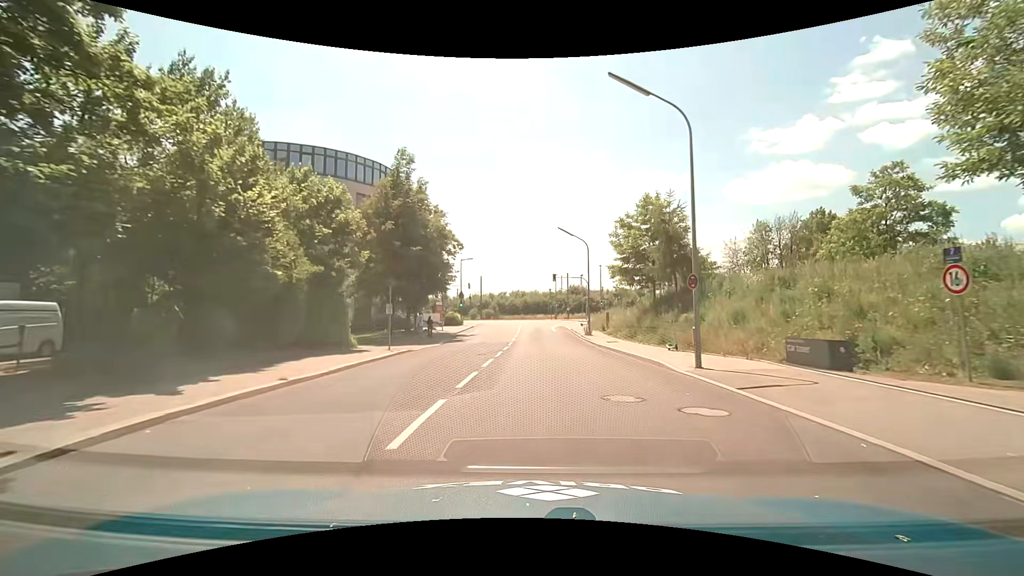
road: unclassified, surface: asphalt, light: Day
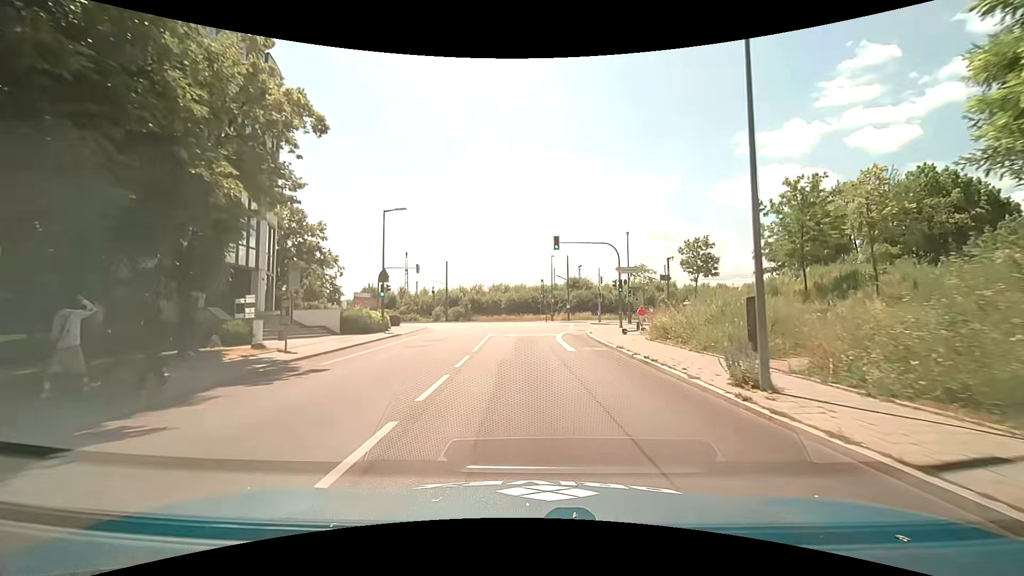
(+0.8, +29.3) m; +2°
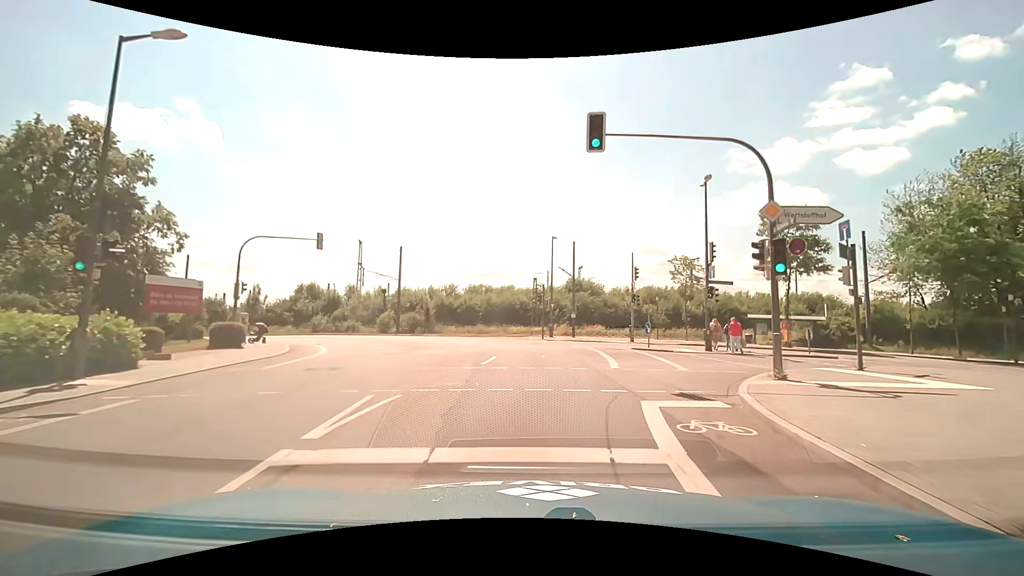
(0.0, +22.1) m; +1°
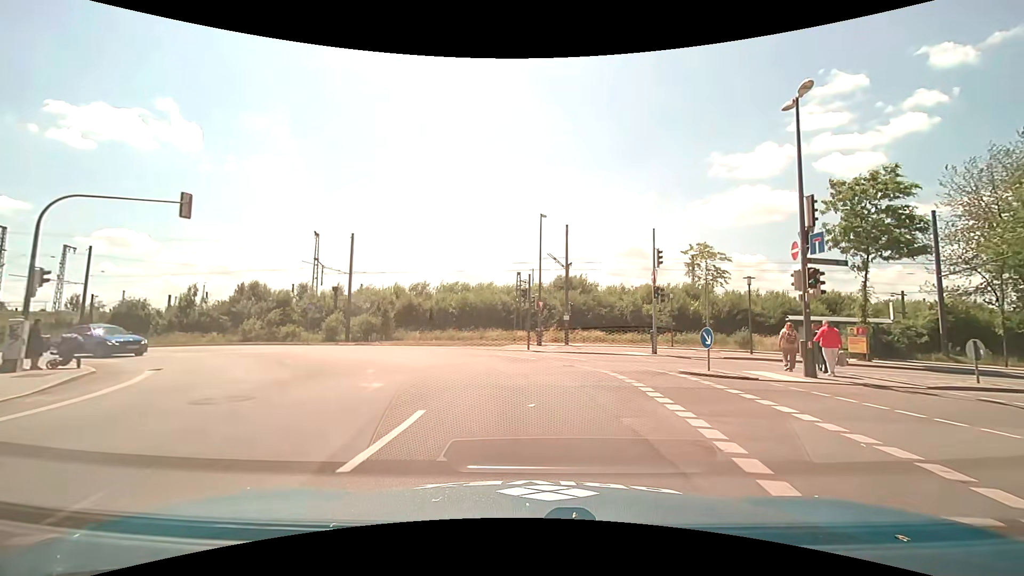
(+0.1, +9.9) m; +1°
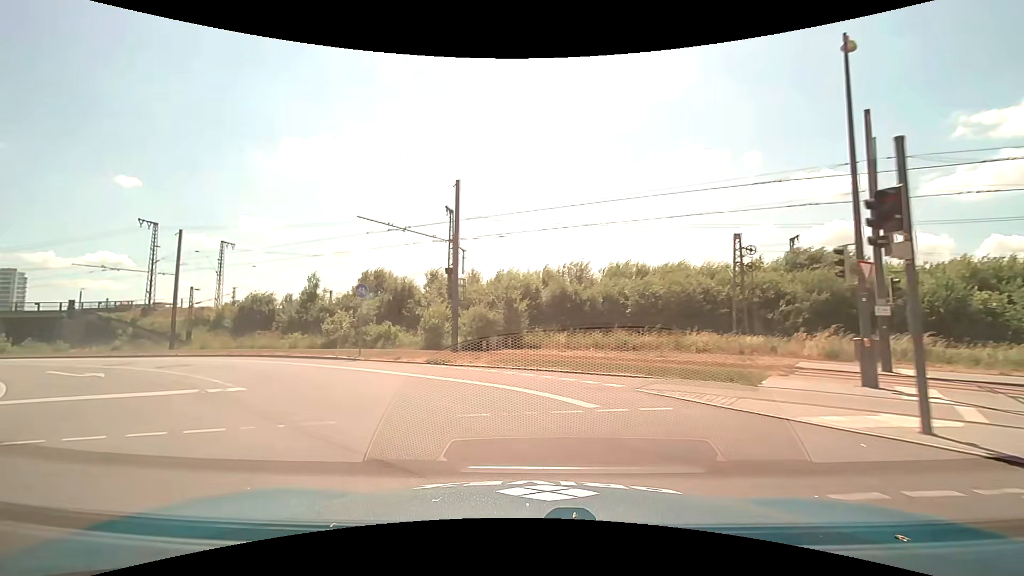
(-1.6, +17.9) m; -19°
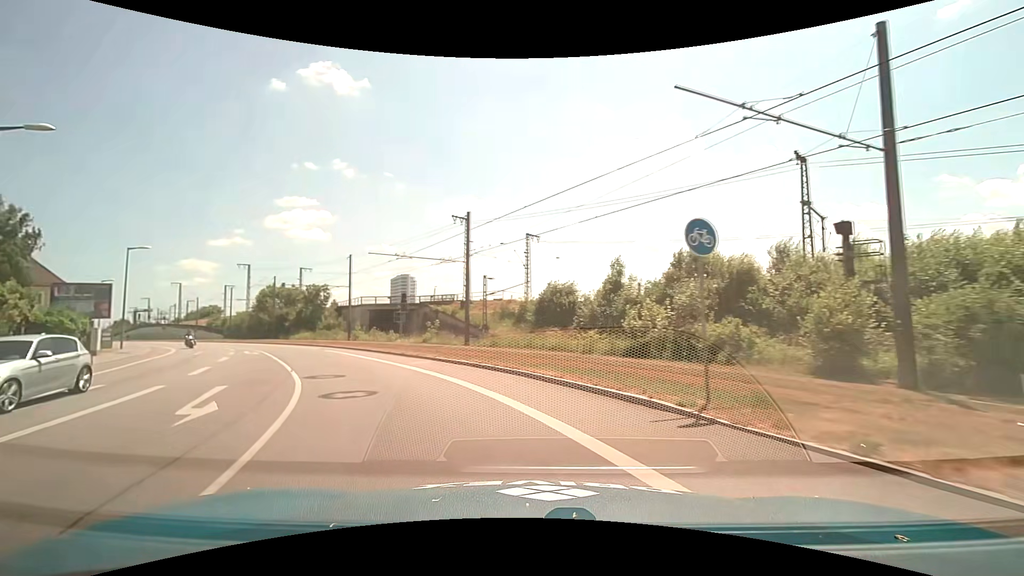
(-3.4, +11.5) m; -35°
